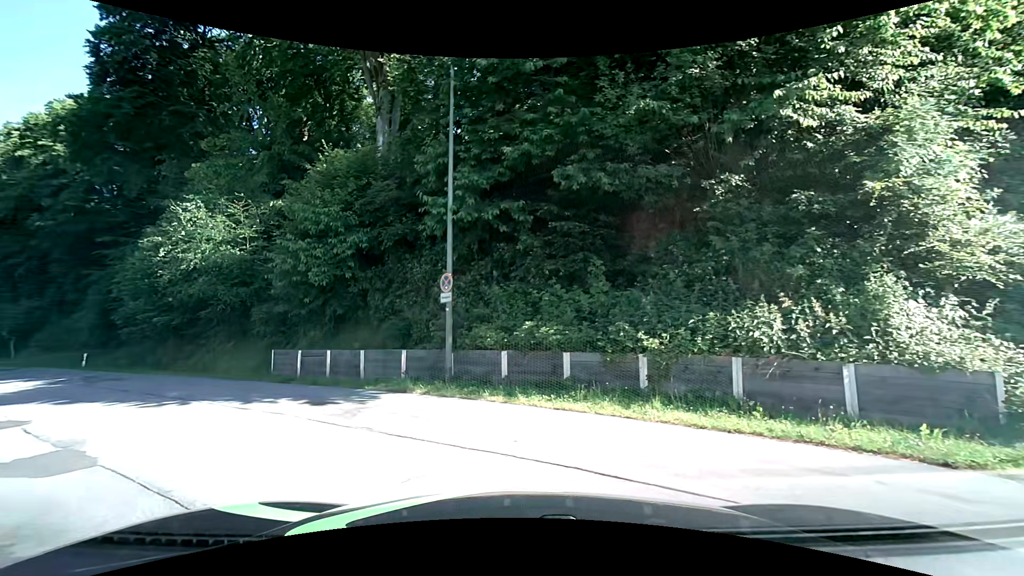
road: residential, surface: asphalt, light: Day
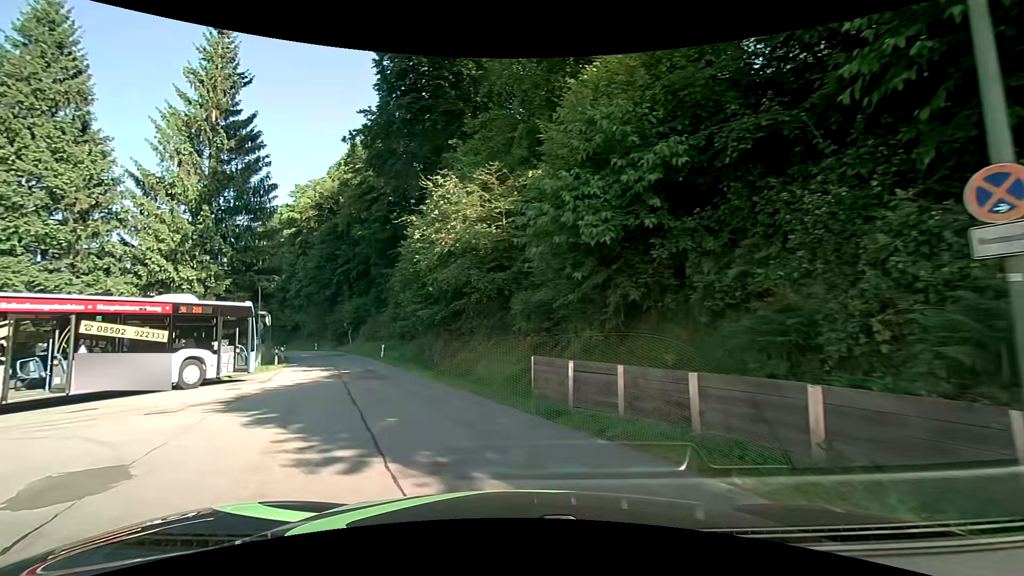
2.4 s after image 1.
(-2.1, +7.0) m; -32°
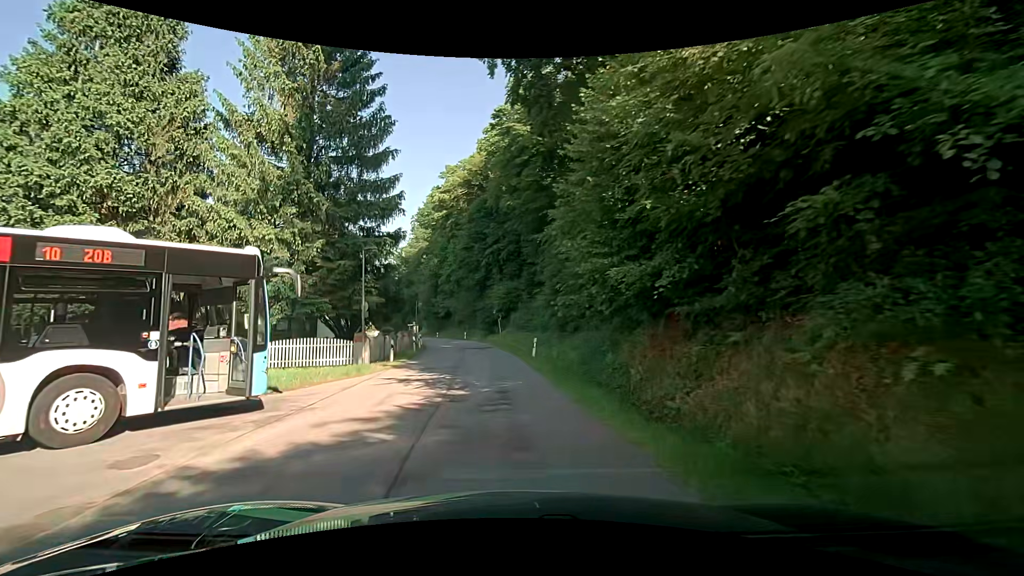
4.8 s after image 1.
(-2.3, +12.1) m; -17°
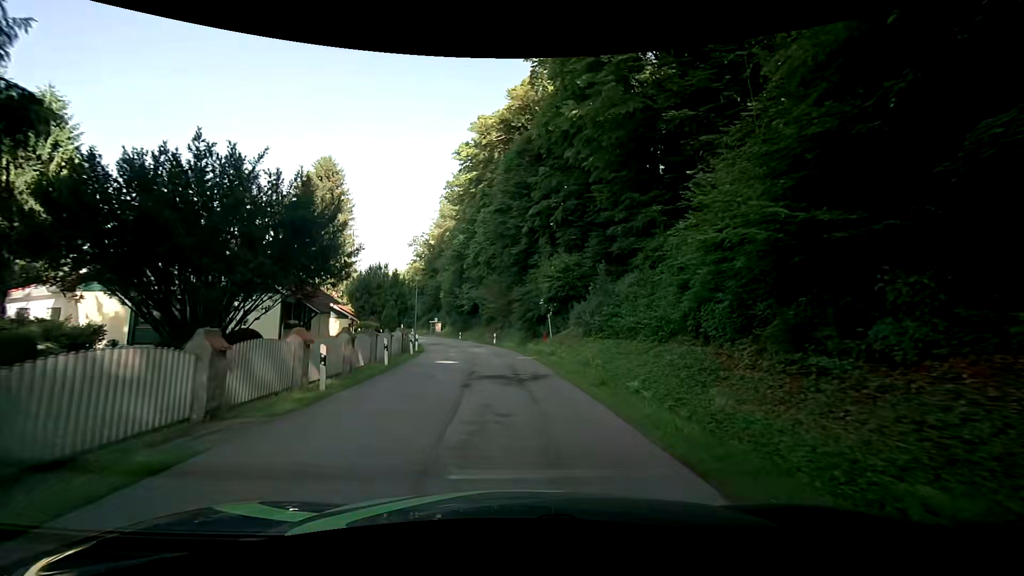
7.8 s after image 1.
(-1.5, +22.4) m; -4°
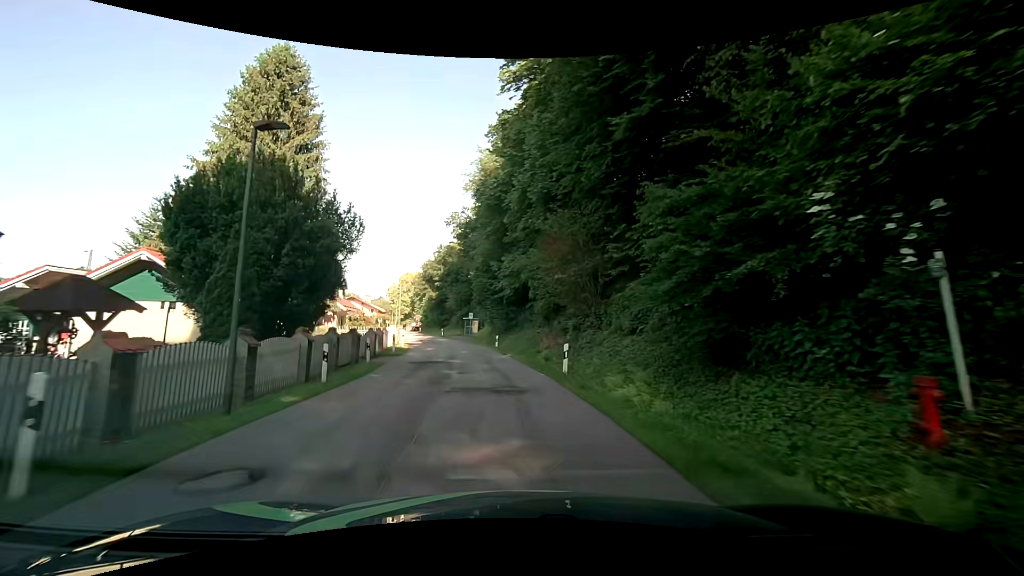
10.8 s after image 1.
(-1.6, +28.3) m; -7°
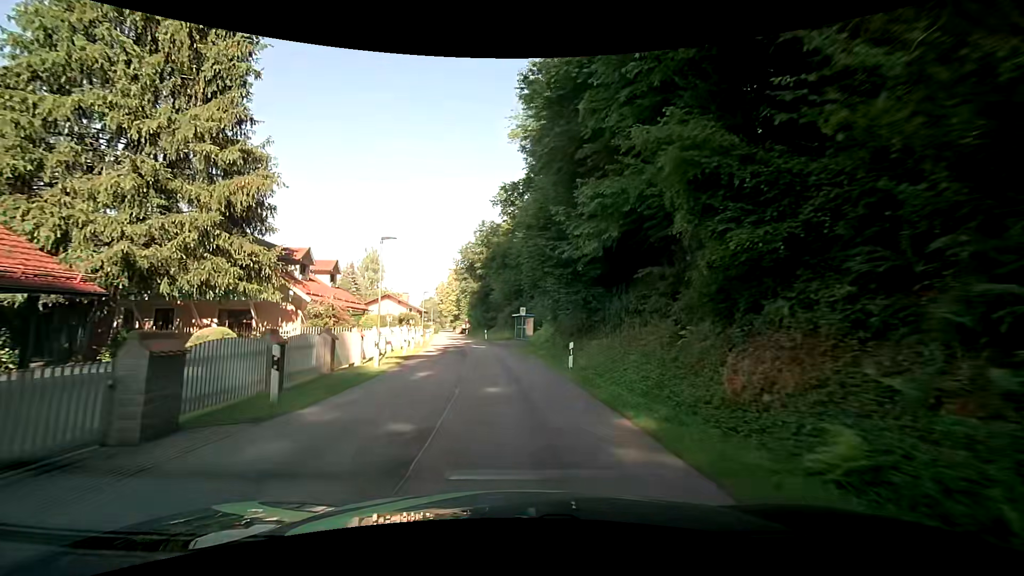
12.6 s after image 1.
(-1.1, +19.0) m; -7°
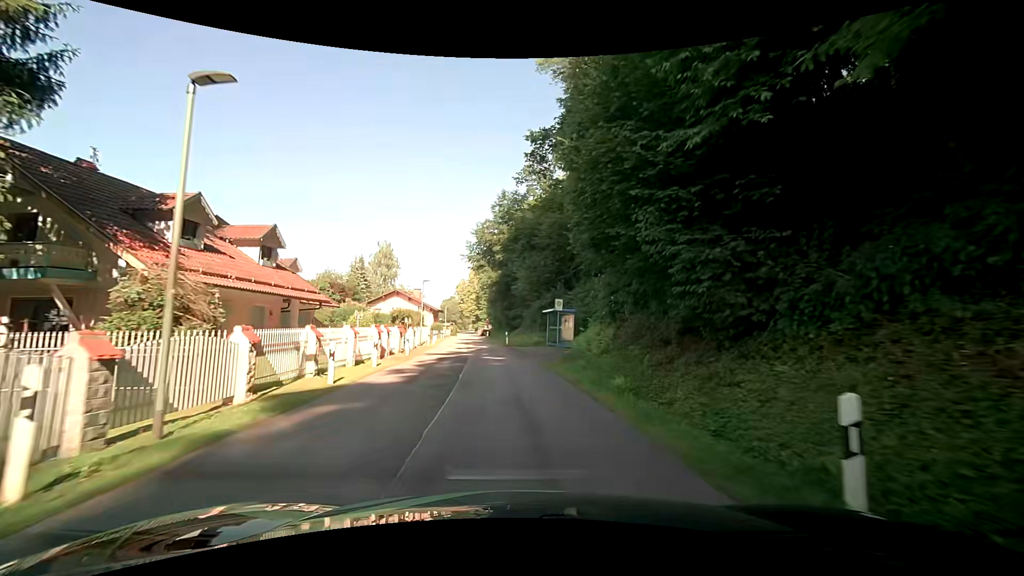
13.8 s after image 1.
(-0.2, +13.4) m; -2°
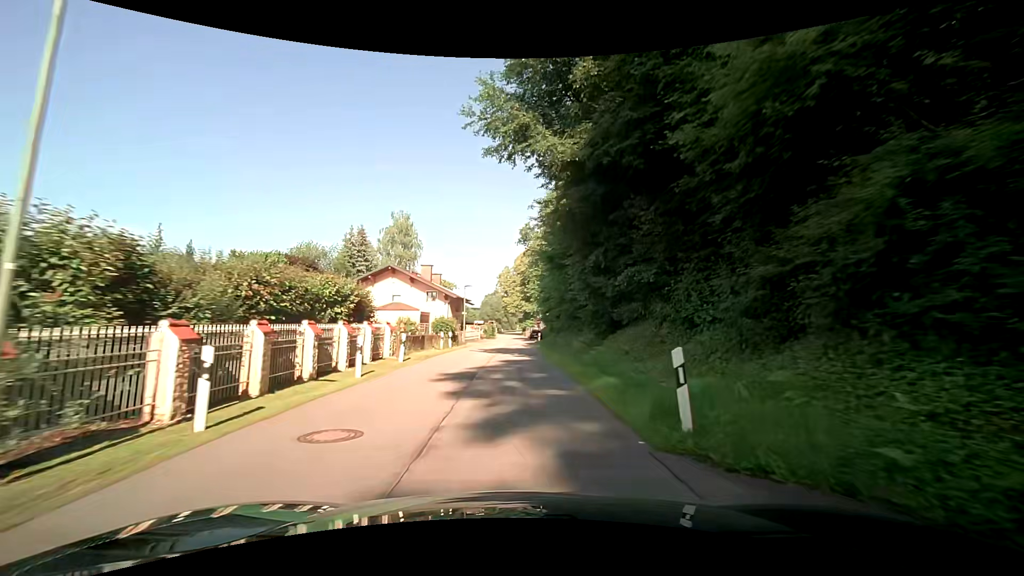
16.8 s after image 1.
(-2.0, +33.4) m; -6°
